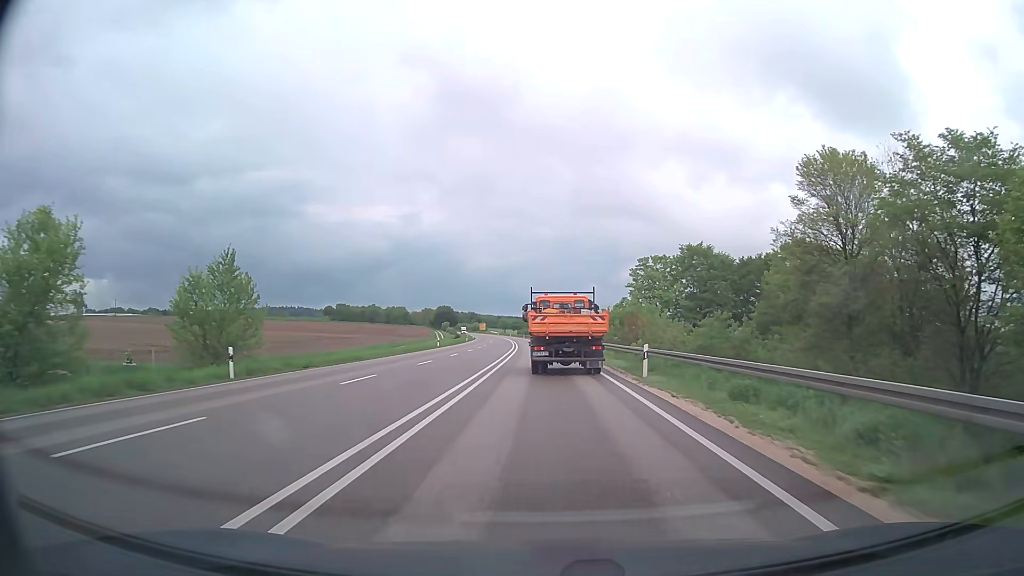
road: primary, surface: asphalt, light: Day
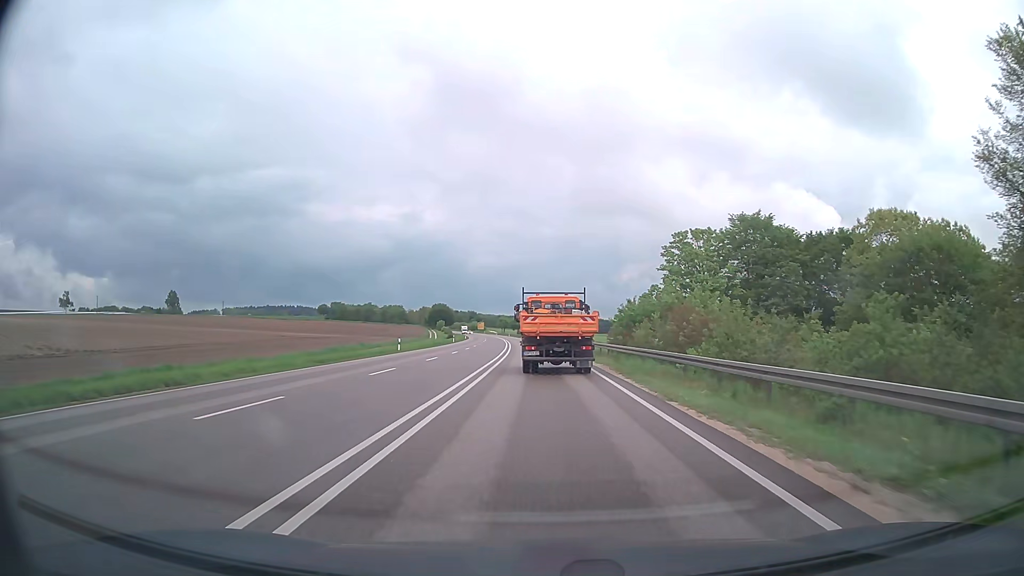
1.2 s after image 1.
(-0.1, +20.4) m; 0°
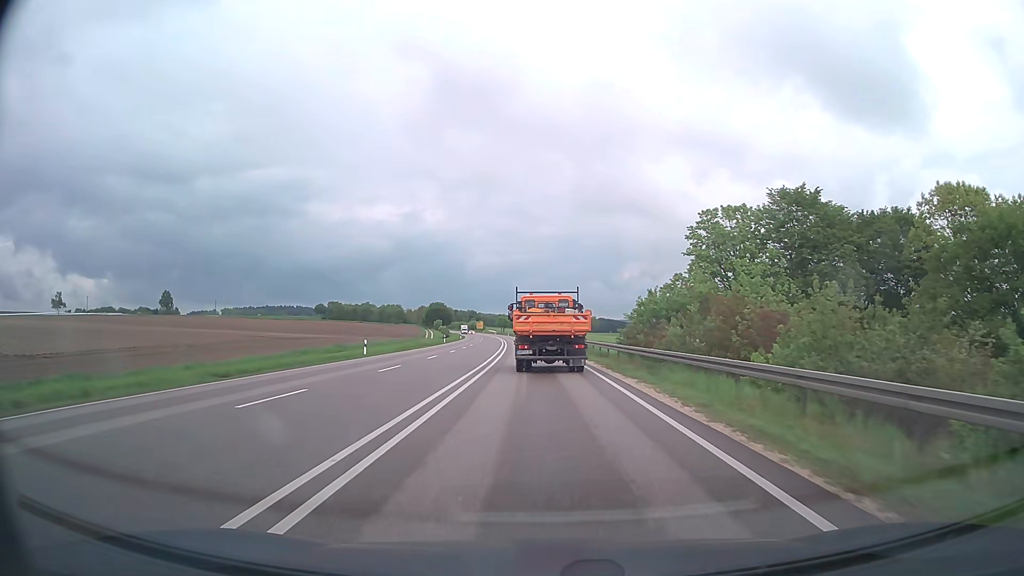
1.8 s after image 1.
(0.0, +10.2) m; 0°
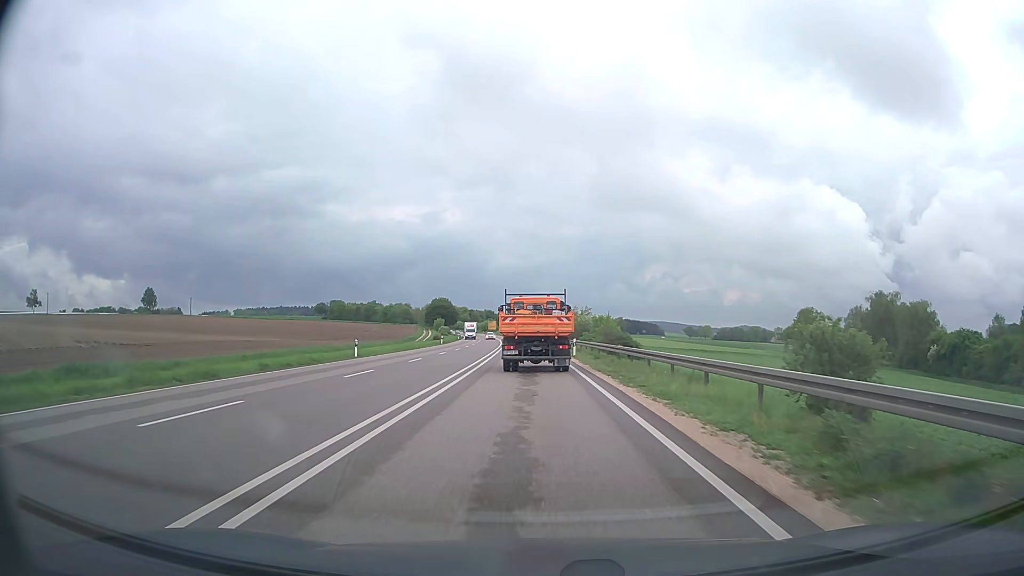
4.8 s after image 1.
(-0.8, +51.3) m; -2°
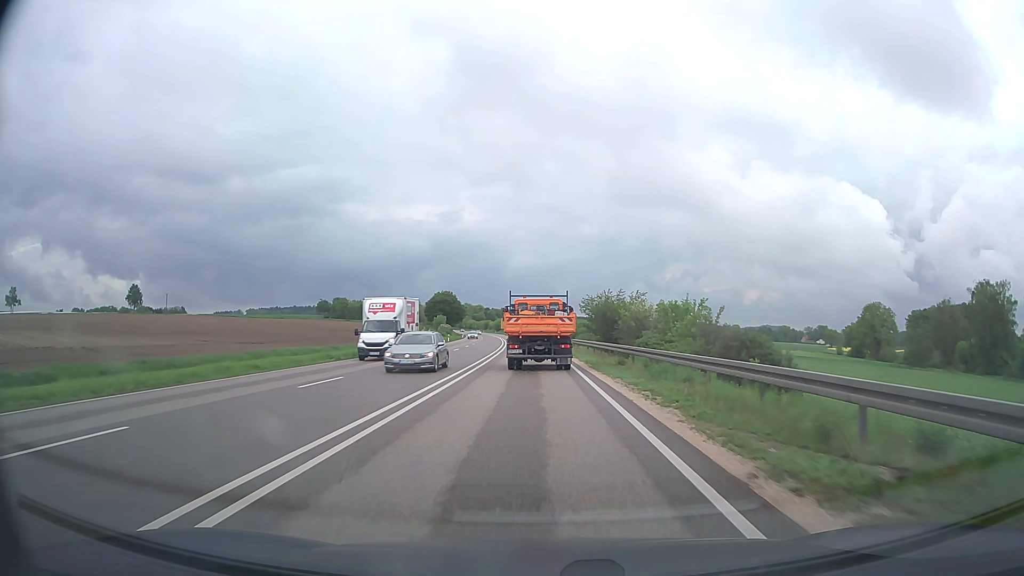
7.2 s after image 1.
(-0.6, +40.6) m; -2°
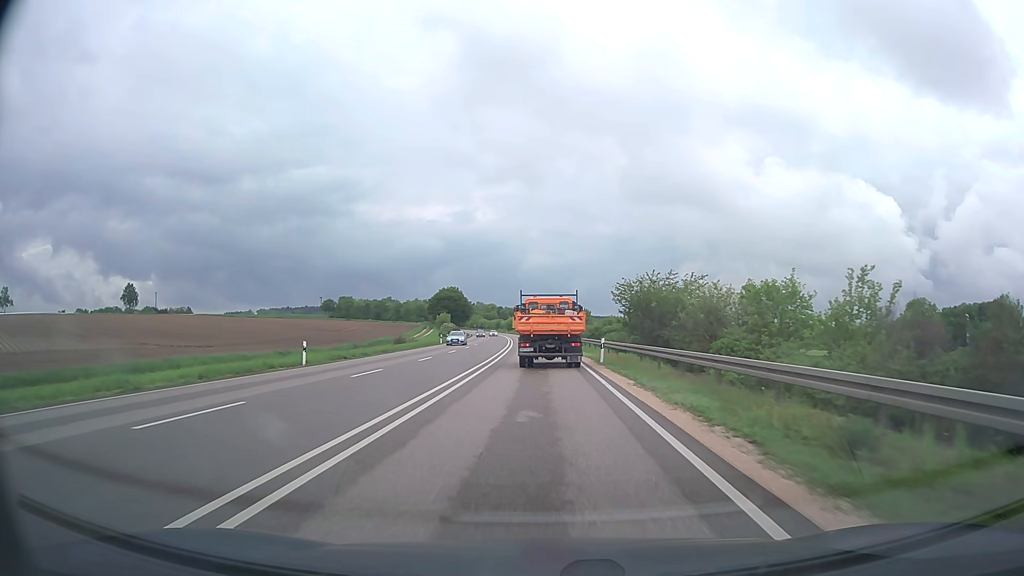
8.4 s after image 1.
(-0.2, +20.3) m; -1°
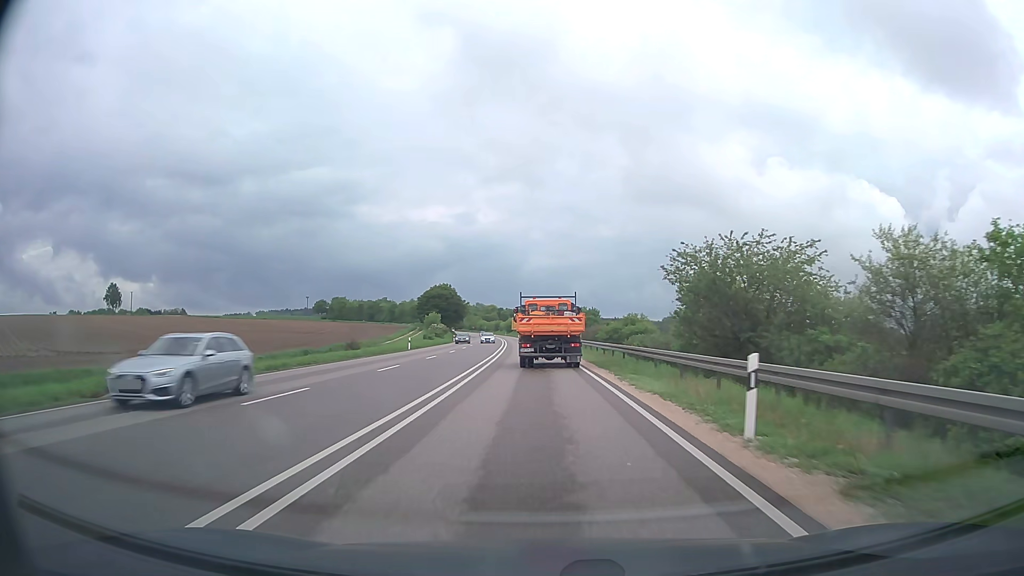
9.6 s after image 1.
(-0.1, +20.2) m; 0°
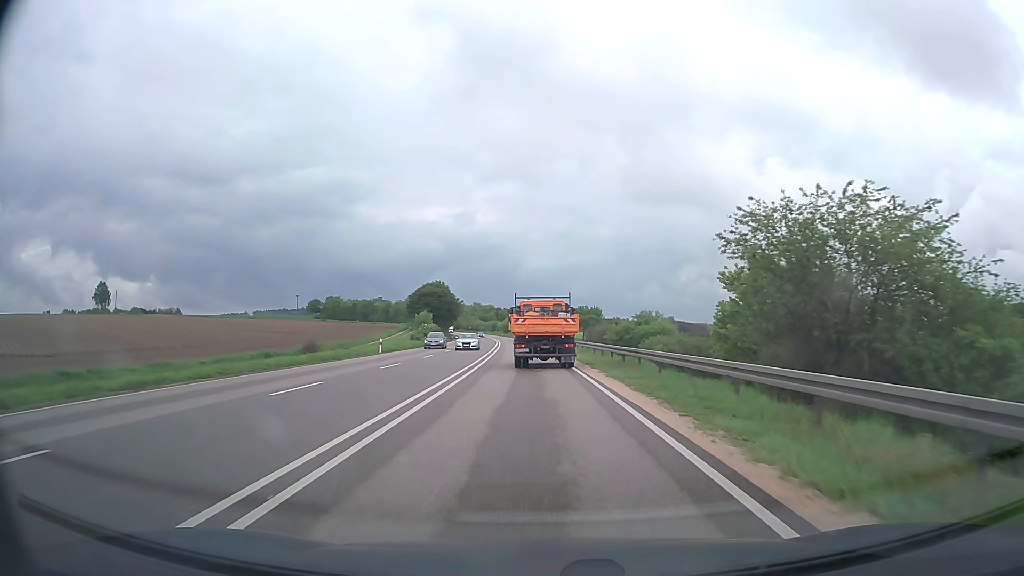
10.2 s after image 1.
(0.0, +10.1) m; 0°
(0, +10) (0, +20) (0, +30) (-1, +40) (-1, +50) (-2, +60) (-2, +70) (-3, +80) (-4, +90) (-4, +100) m
